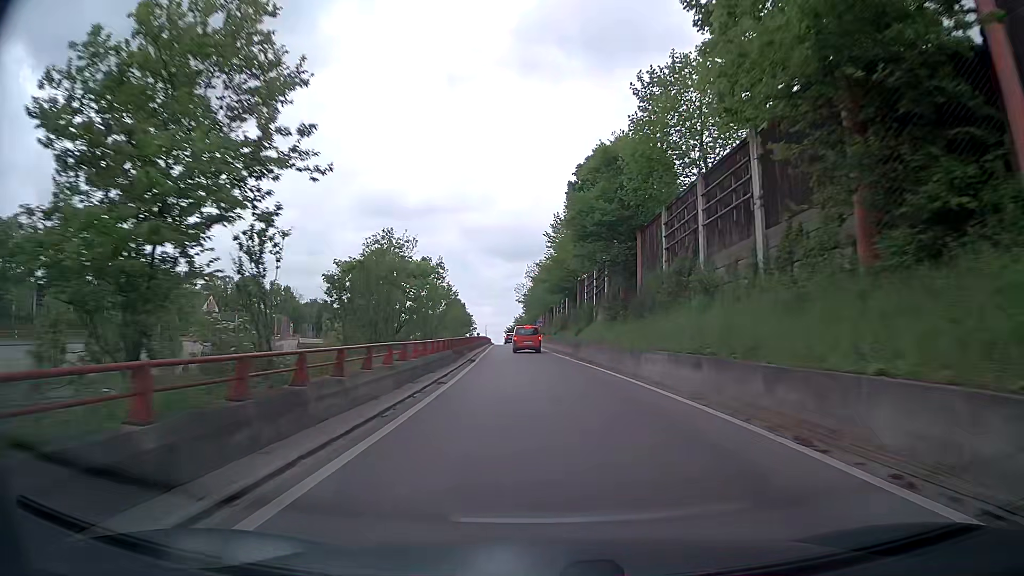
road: trunk_link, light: Day
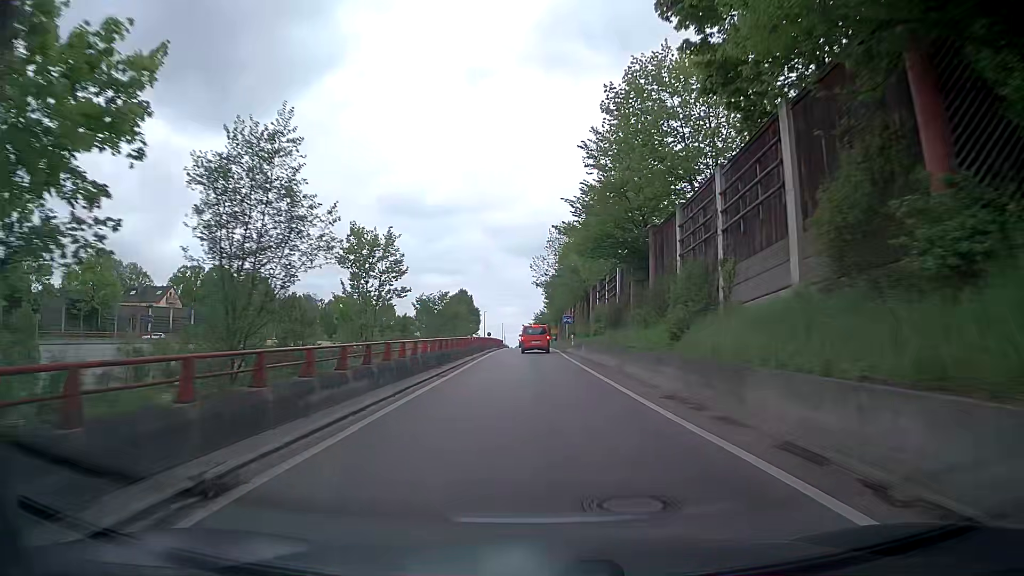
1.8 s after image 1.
(-0.4, +28.6) m; -2°
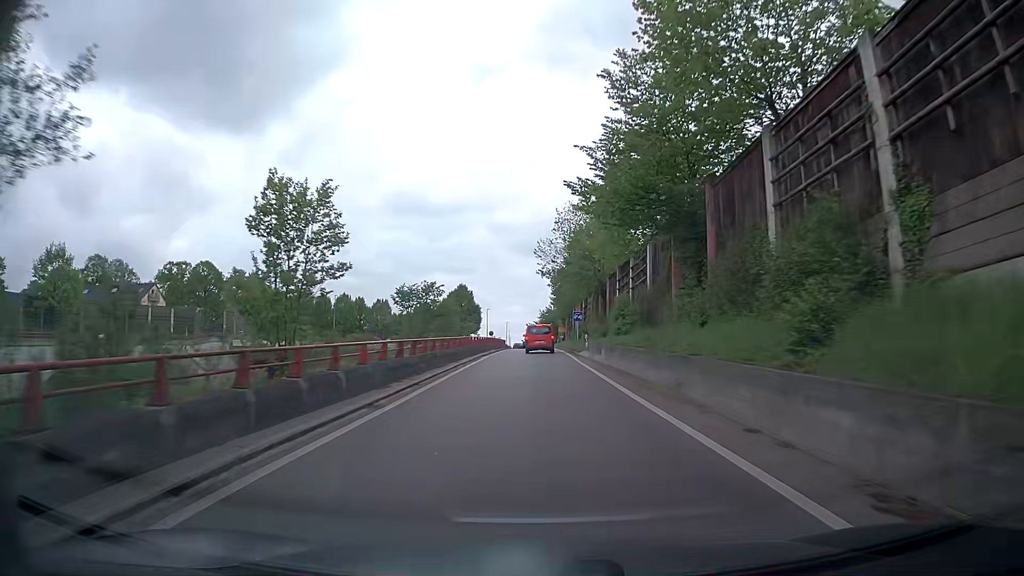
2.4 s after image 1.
(0.0, +9.0) m; 0°
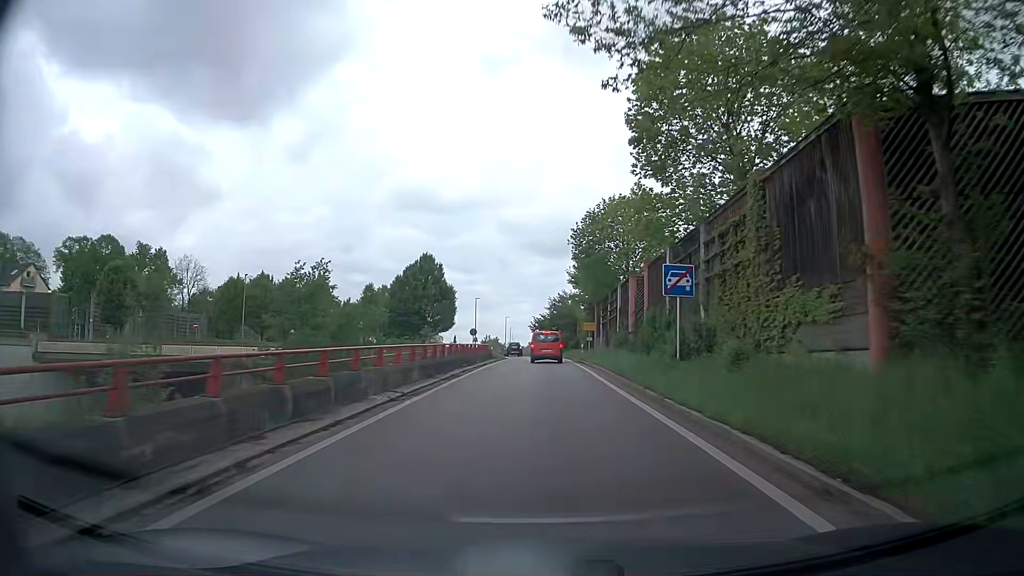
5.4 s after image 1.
(-0.7, +39.4) m; -1°
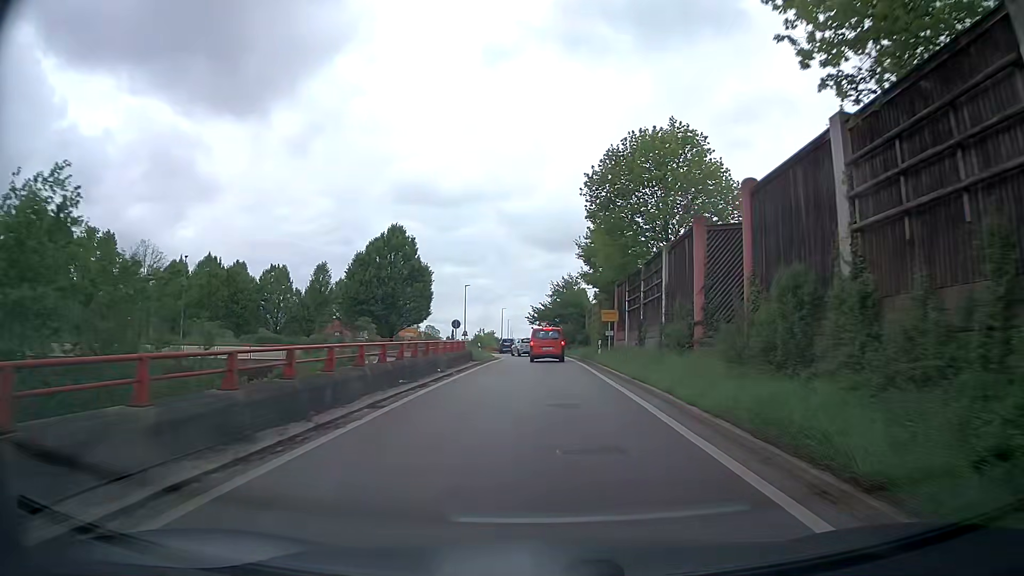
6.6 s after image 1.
(0.0, +14.6) m; 0°
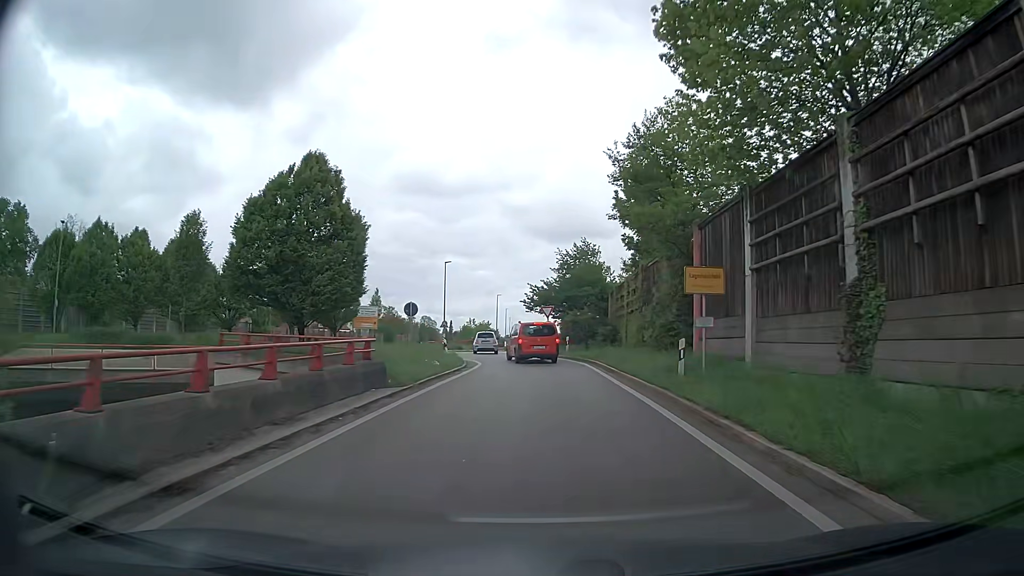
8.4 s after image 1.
(-0.1, +20.2) m; -1°
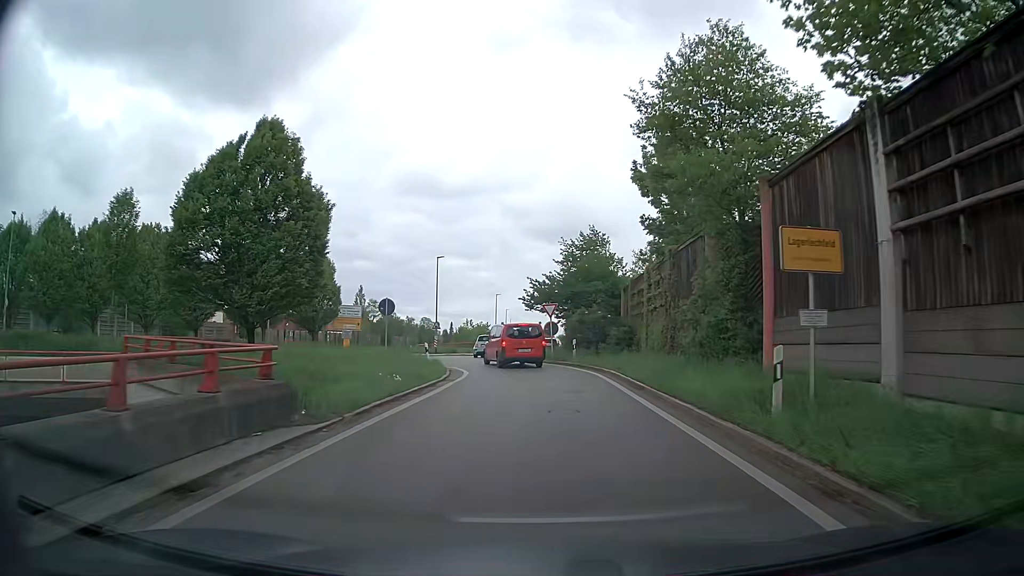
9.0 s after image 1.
(+0.1, +6.1) m; +1°
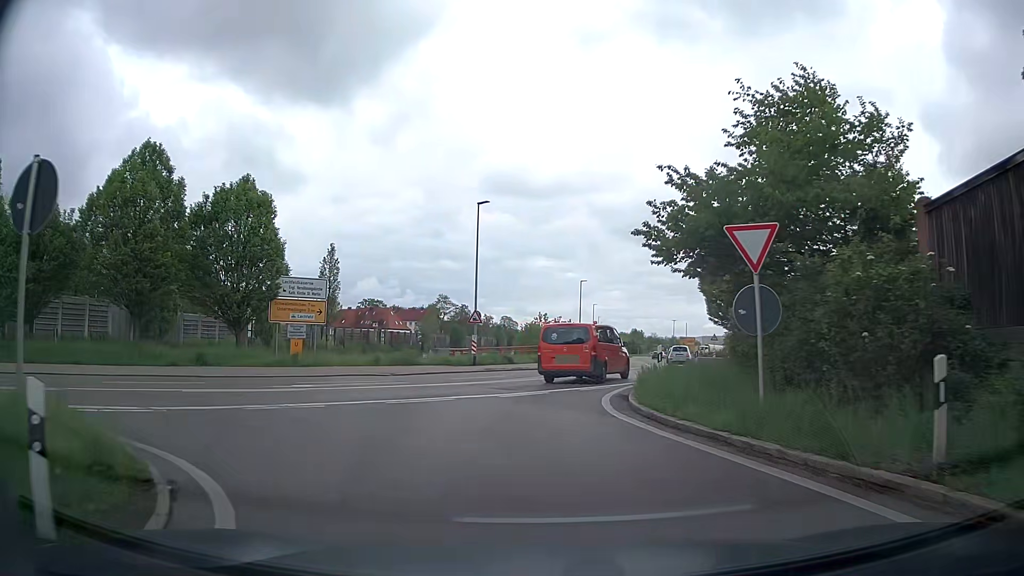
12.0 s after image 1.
(-1.2, +25.3) m; -7°
(0, +10) (0, +20) (+3, +30) (+6, +39) (+9, +49) (+11, +58) (+13, +68) (+15, +78) (+16, +88) (+17, +98) m
